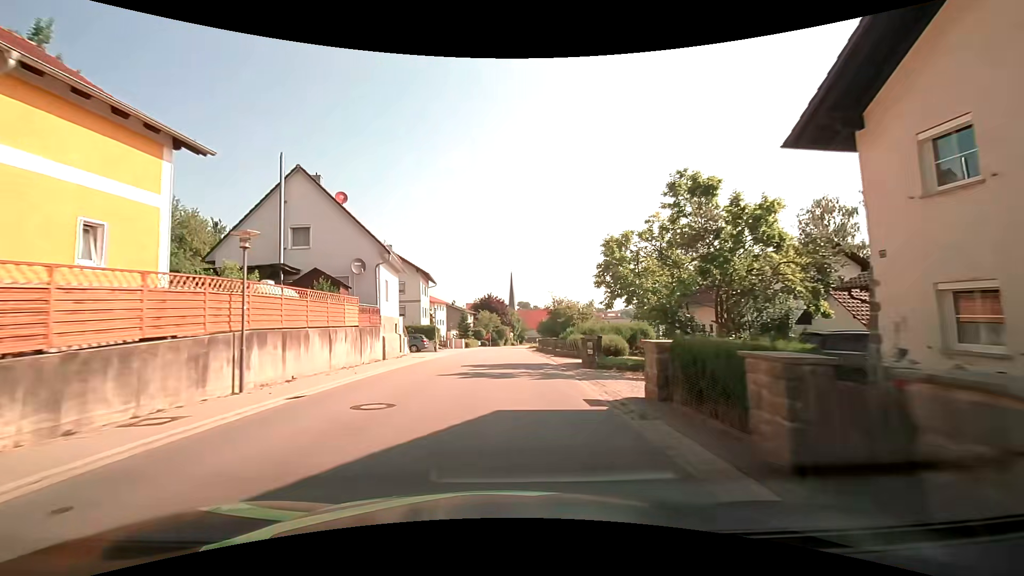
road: tertiary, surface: asphalt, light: Day
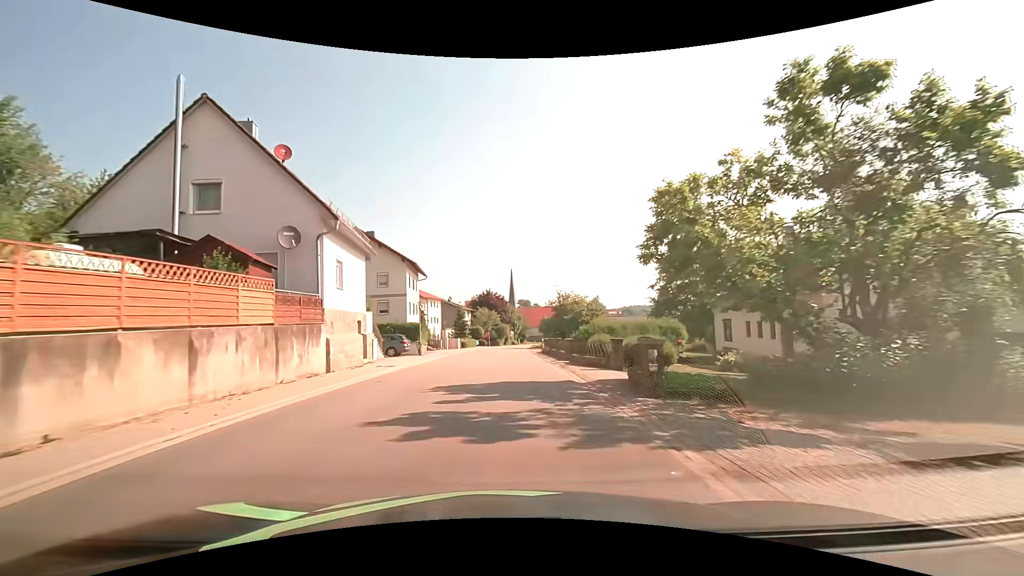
(-0.1, +7.8) m; 0°
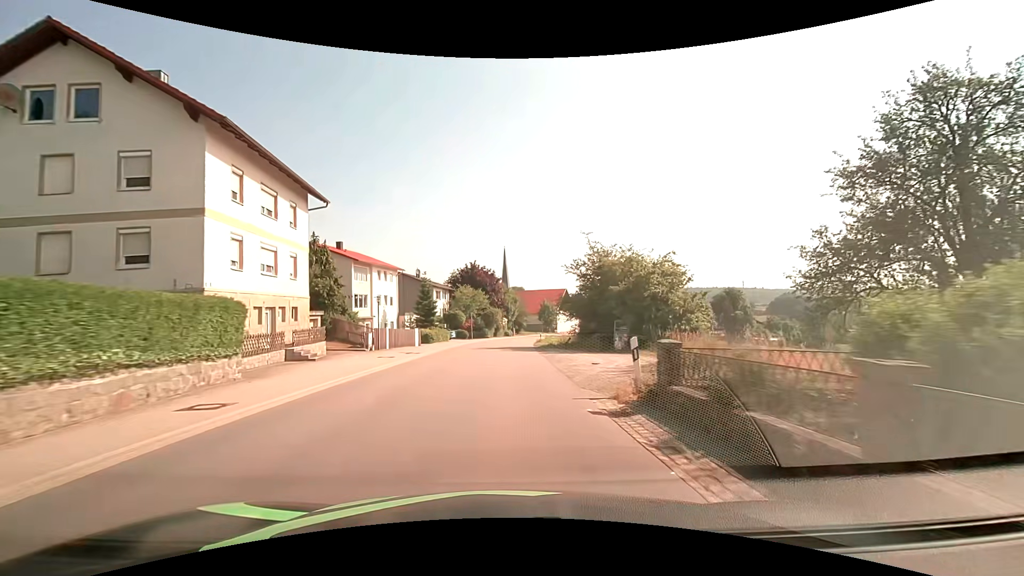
(+0.1, +31.3) m; +1°
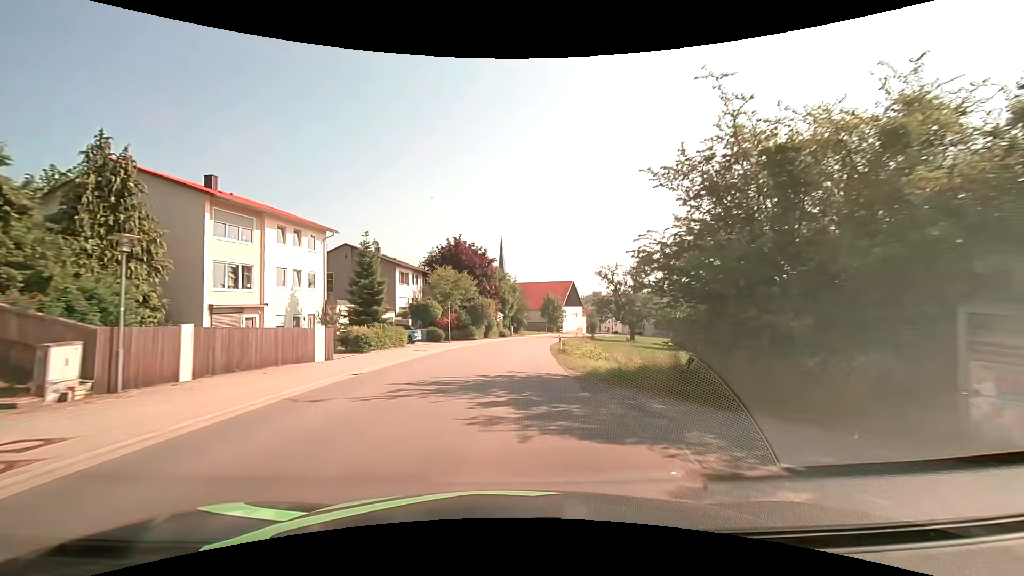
(+0.1, +23.4) m; 0°
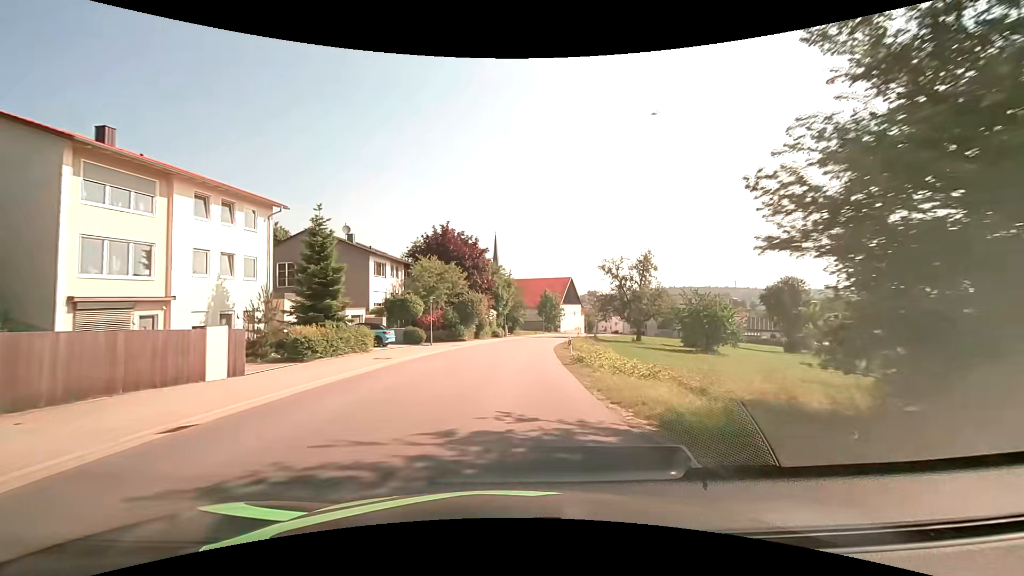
(0.0, +7.8) m; 0°
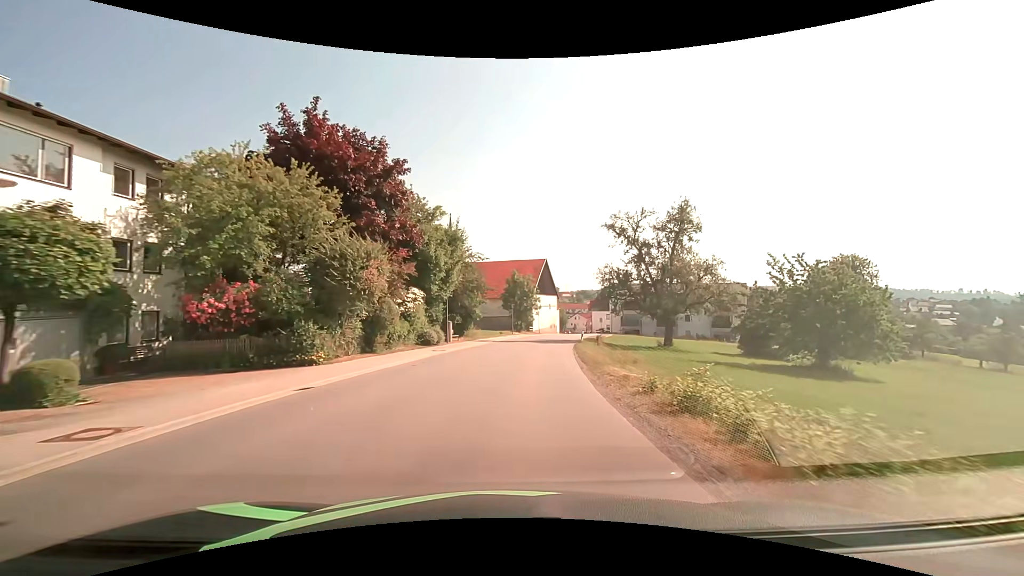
(+1.1, +30.8) m; +5°
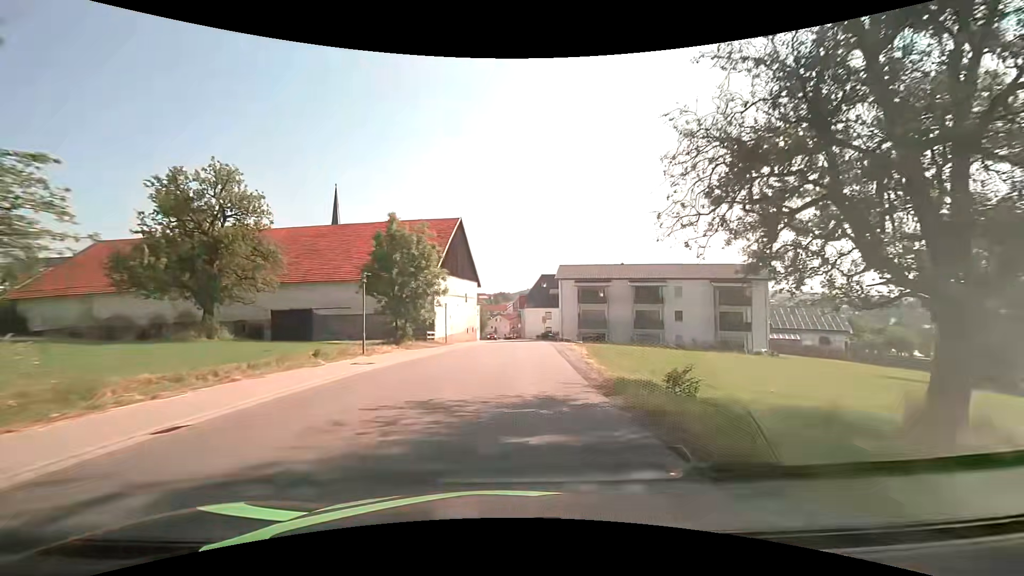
(+2.9, +38.0) m; +10°
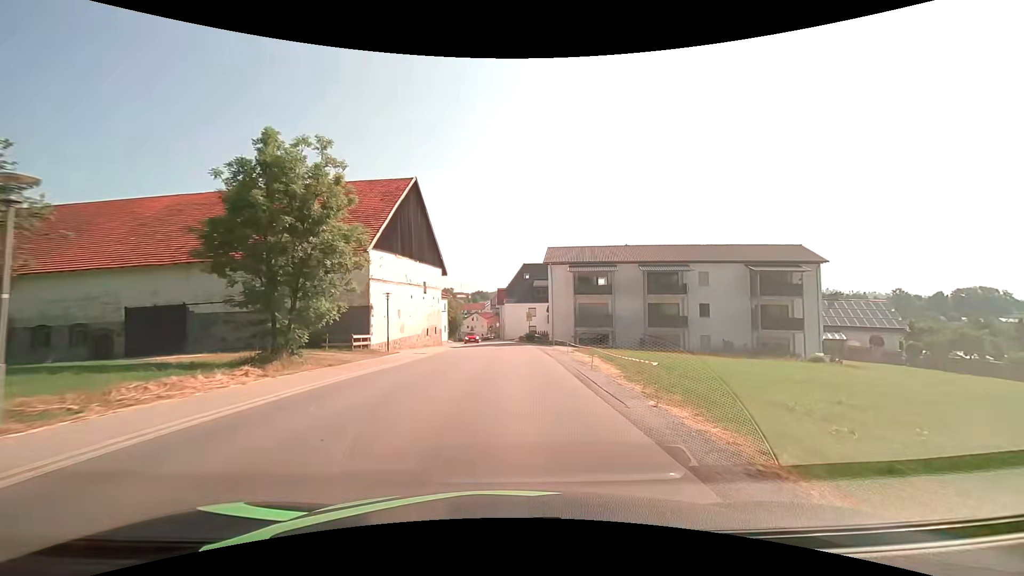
(+0.3, +15.2) m; +2°
(0, +10) (0, +20) (+1, +30) (0, +40) (0, +50) (-1, +60) (-2, +70) (-4, +80) (-5, +90) (-6, +100) m
